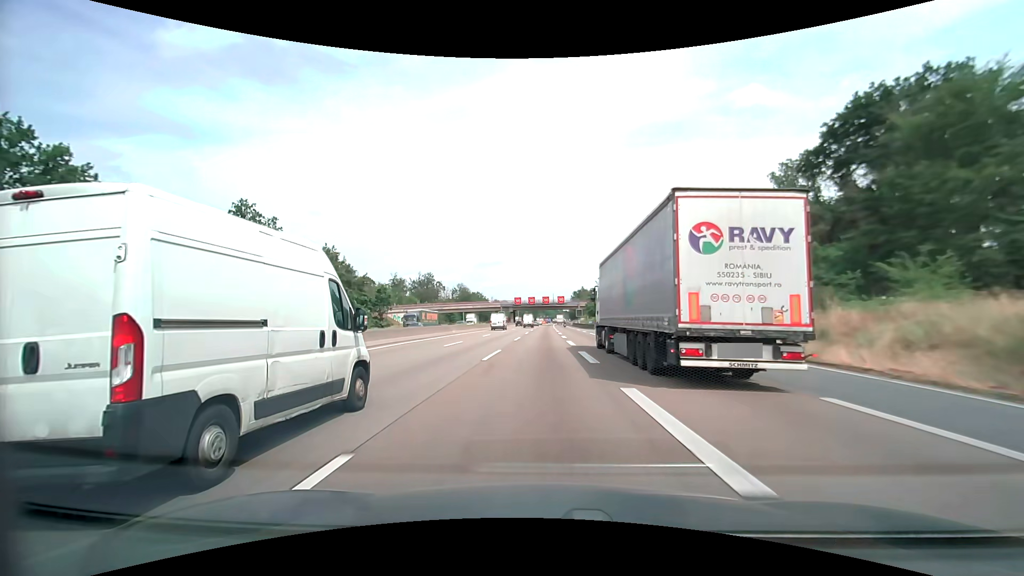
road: motorway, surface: asphalt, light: Day
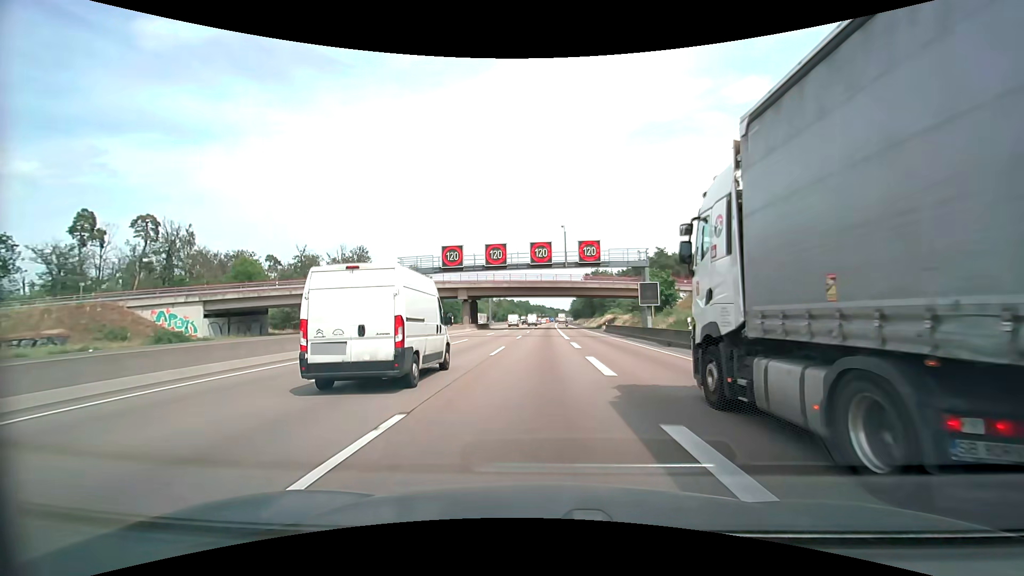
(+0.3, +87.5) m; 0°
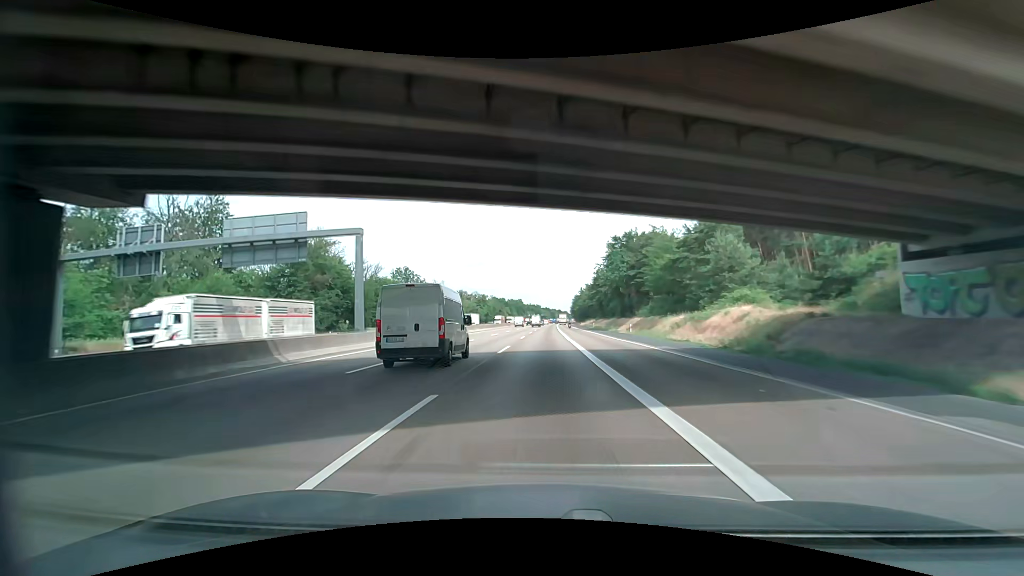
(+0.3, +69.8) m; 0°
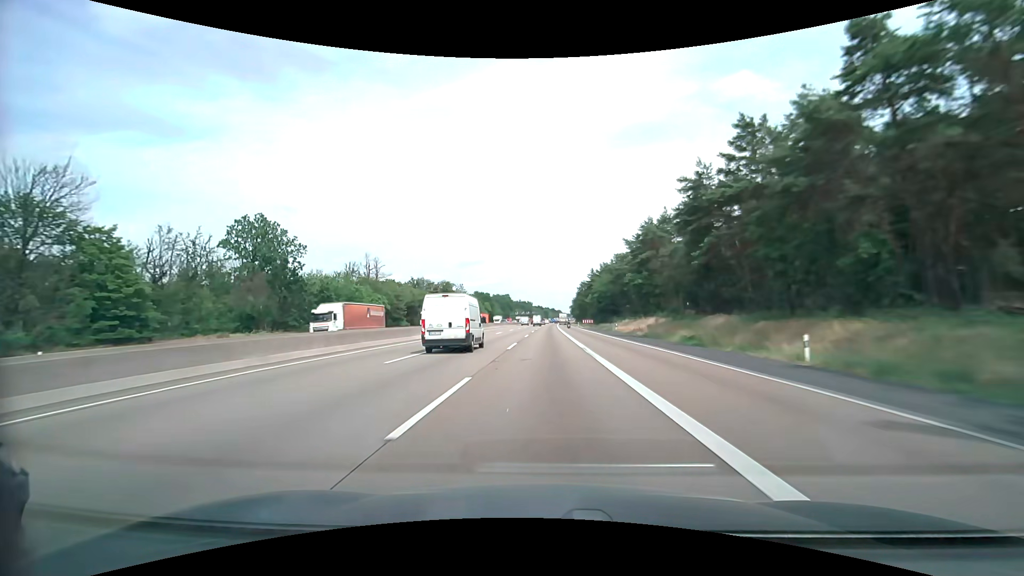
(+0.9, +86.9) m; +1°
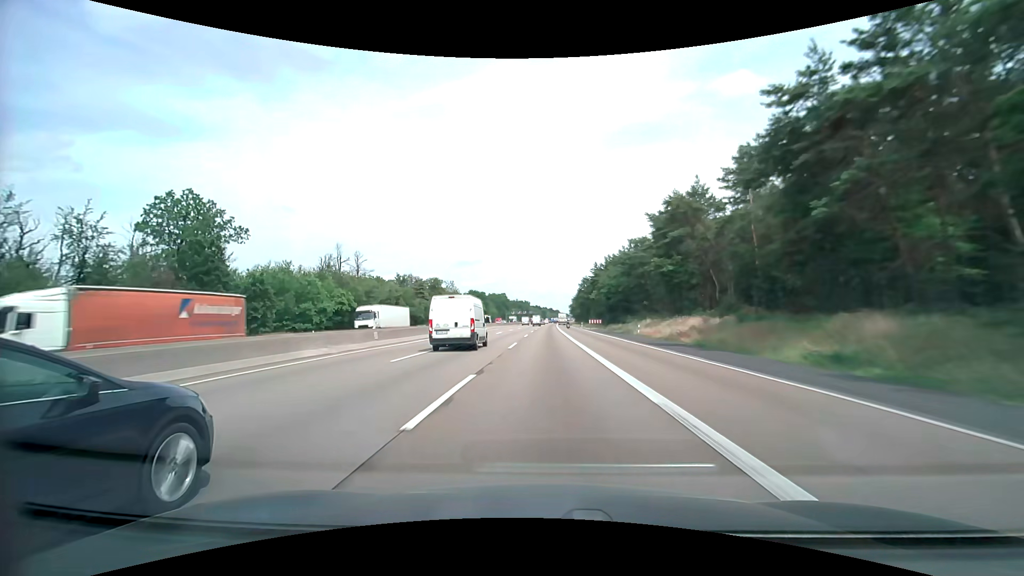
(0.0, +17.4) m; 0°
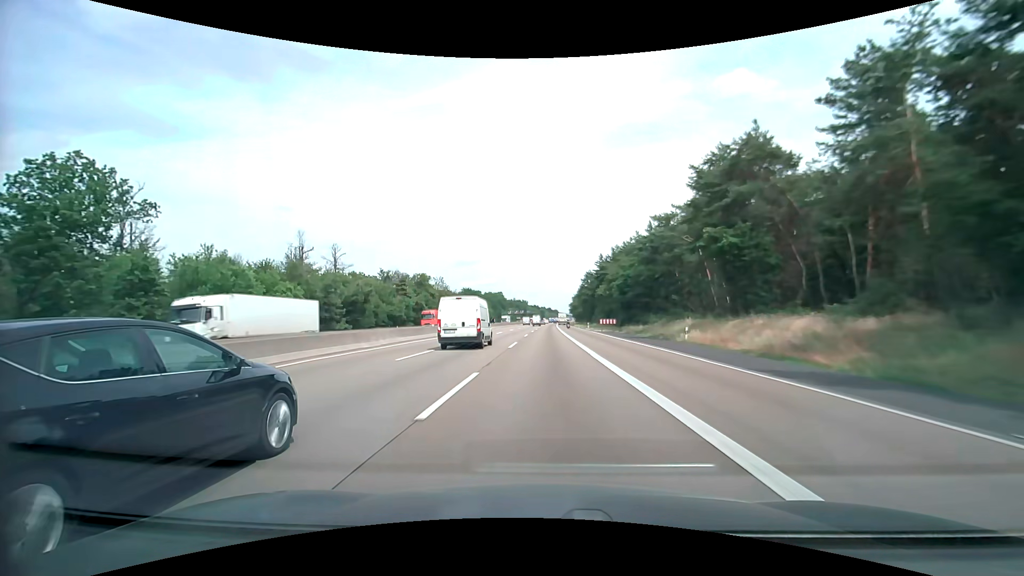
(0.0, +17.3) m; 0°
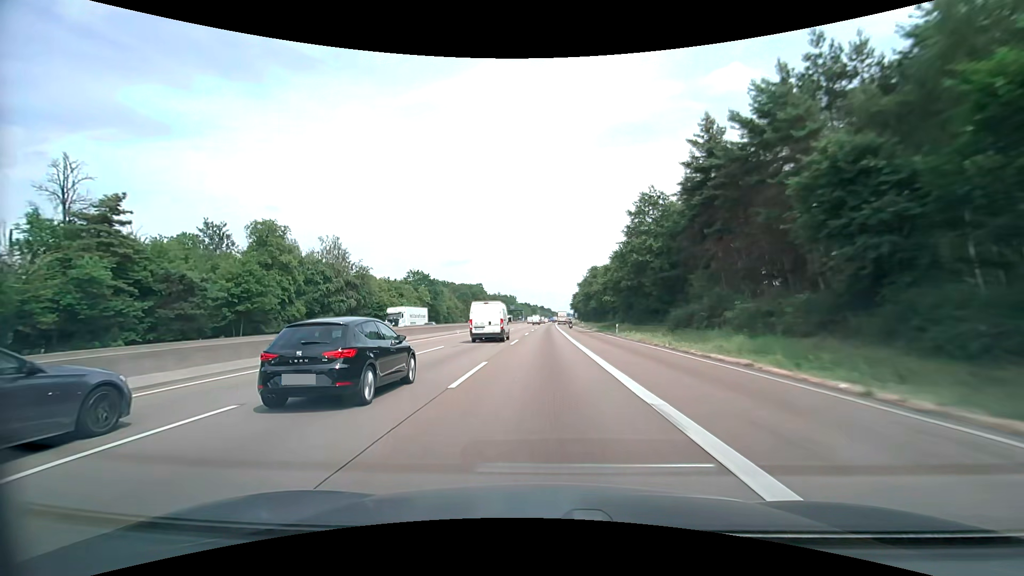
(+0.8, +86.6) m; +1°
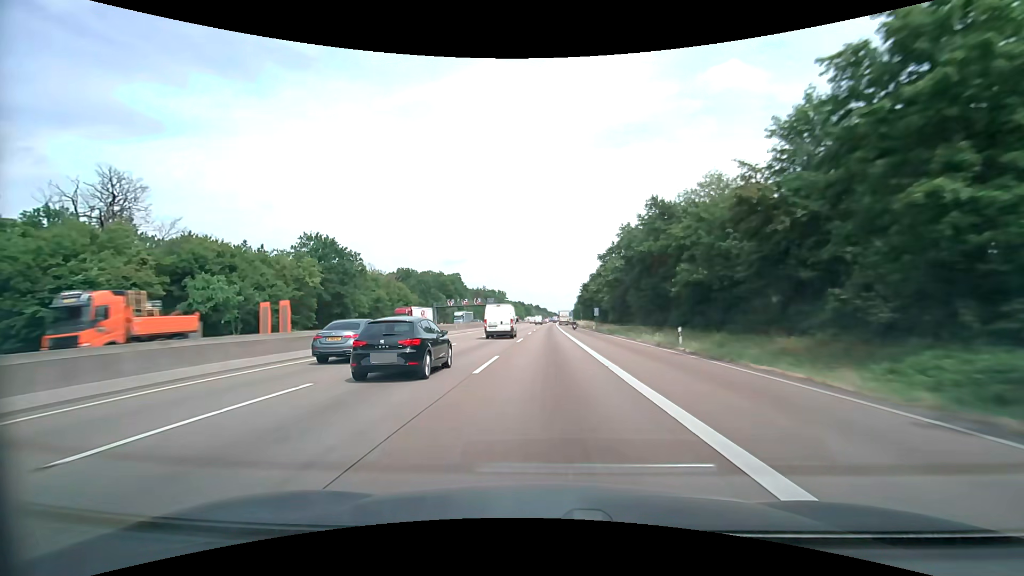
(+0.3, +69.1) m; 0°
(0, +10) (0, +20) (0, +30) (0, +40) (0, +50) (0, +60) (0, +70) (0, +80) (+1, +90) (+1, +100) m
